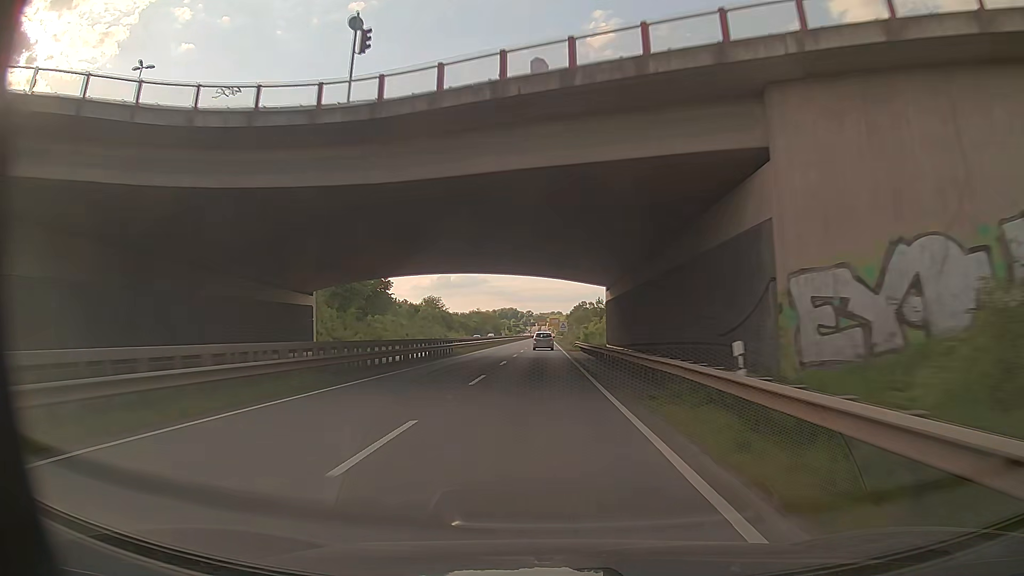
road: trunk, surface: asphalt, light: Day
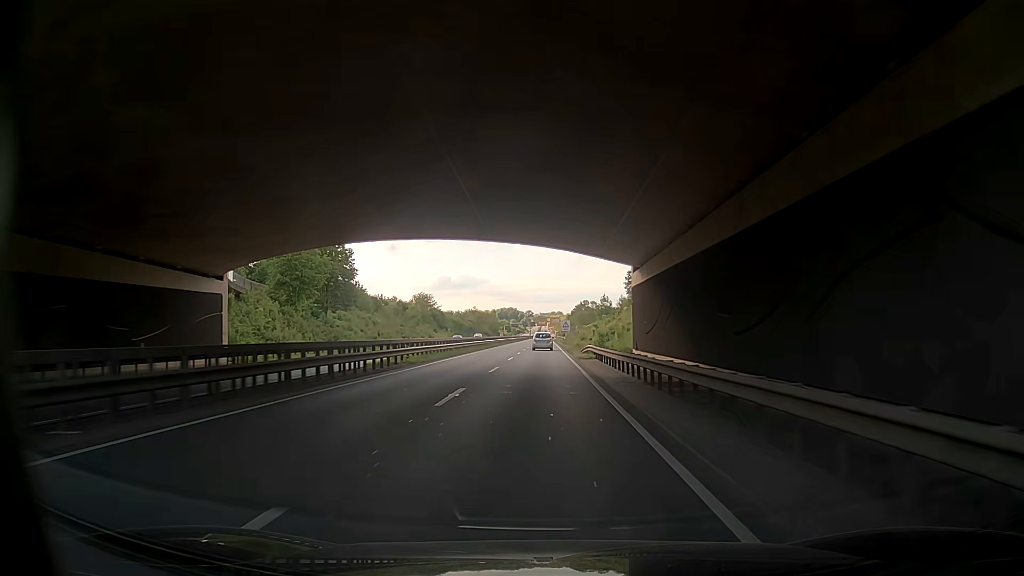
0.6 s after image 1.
(-0.2, +17.1) m; -1°
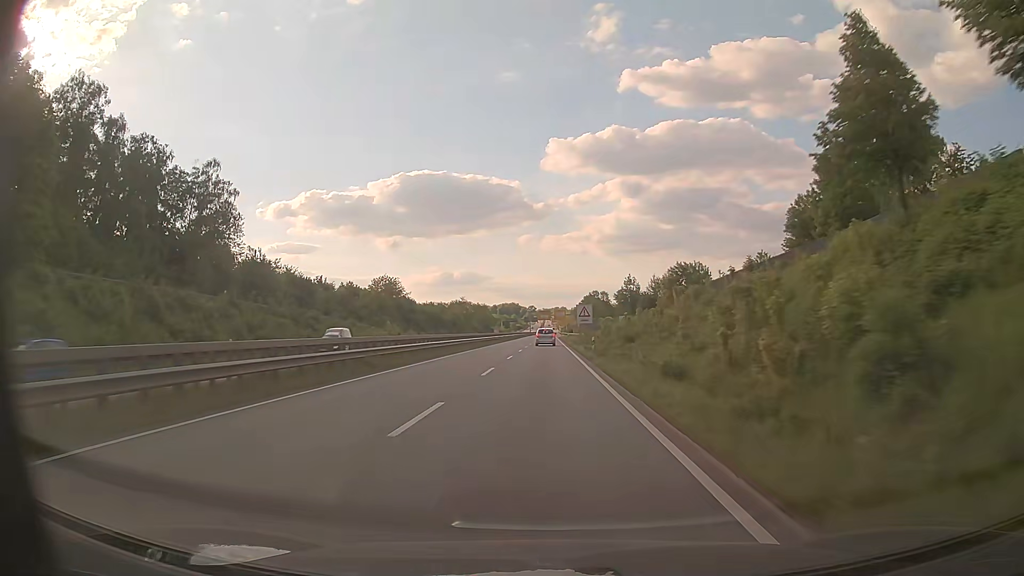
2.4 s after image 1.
(-0.1, +51.2) m; 0°
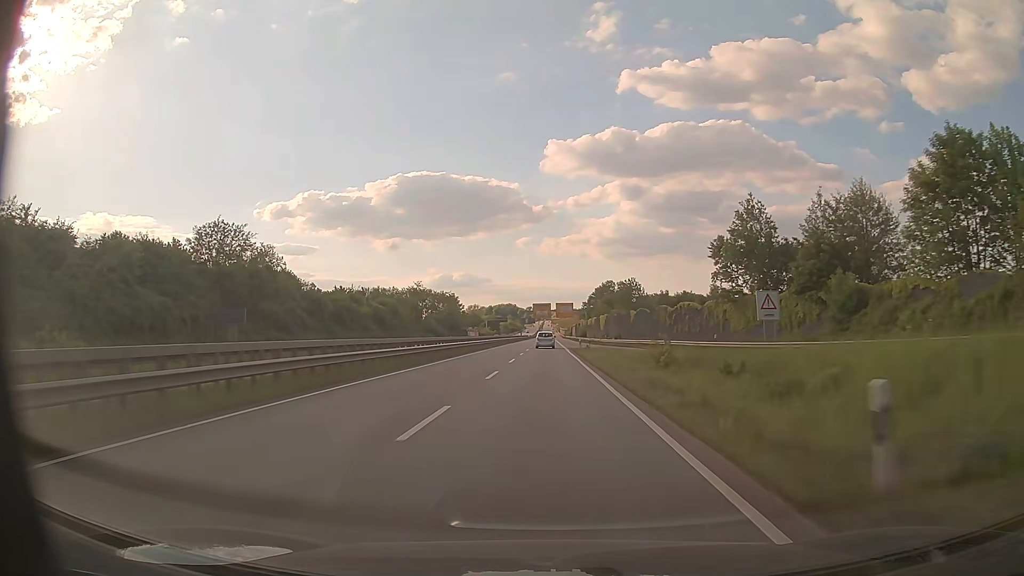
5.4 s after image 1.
(-0.3, +82.3) m; 0°
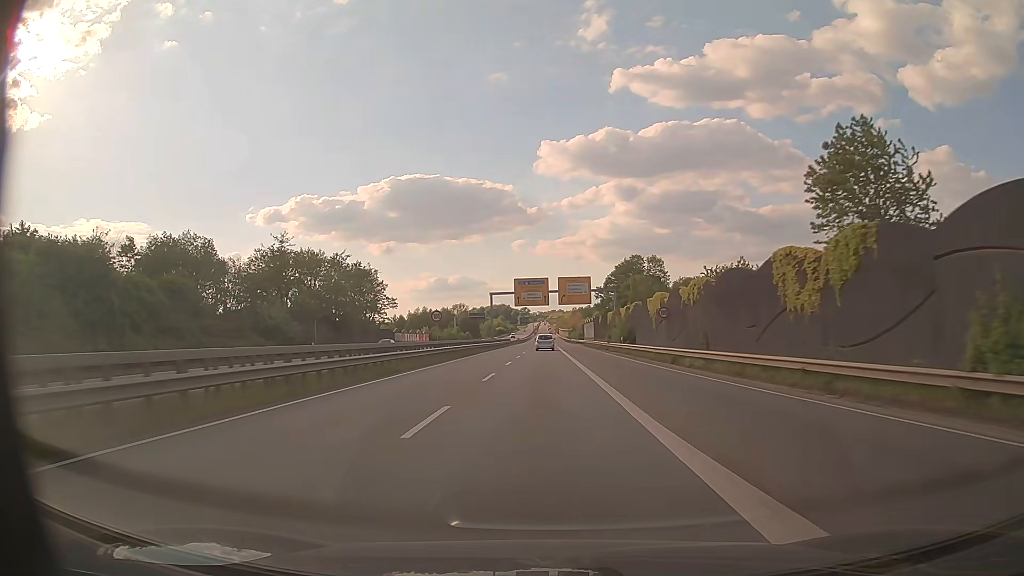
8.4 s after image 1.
(+0.1, +82.1) m; 0°
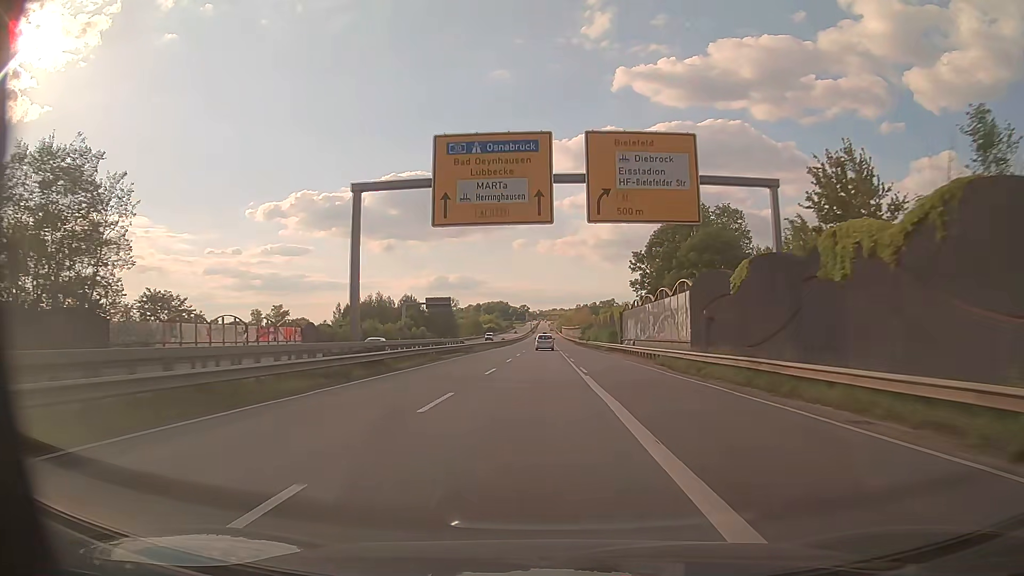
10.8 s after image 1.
(0.0, +66.1) m; 0°
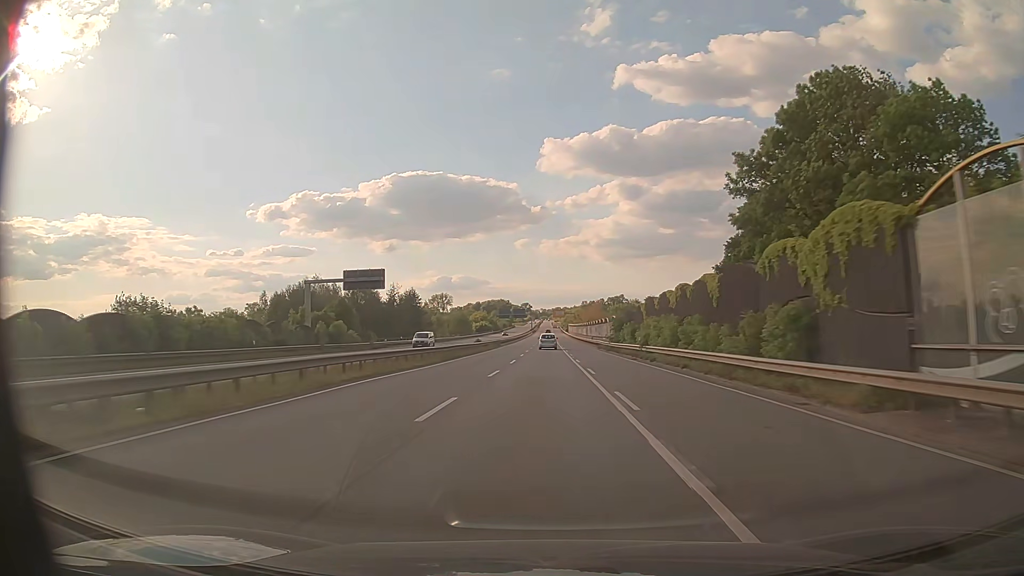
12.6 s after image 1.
(-0.1, +49.8) m; 0°
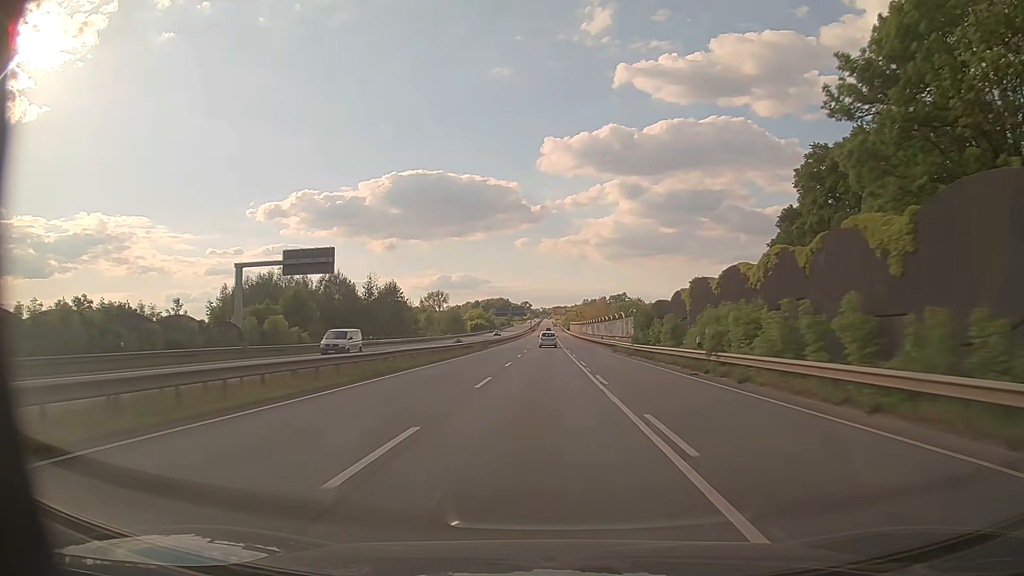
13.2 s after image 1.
(0.0, +16.6) m; 0°
